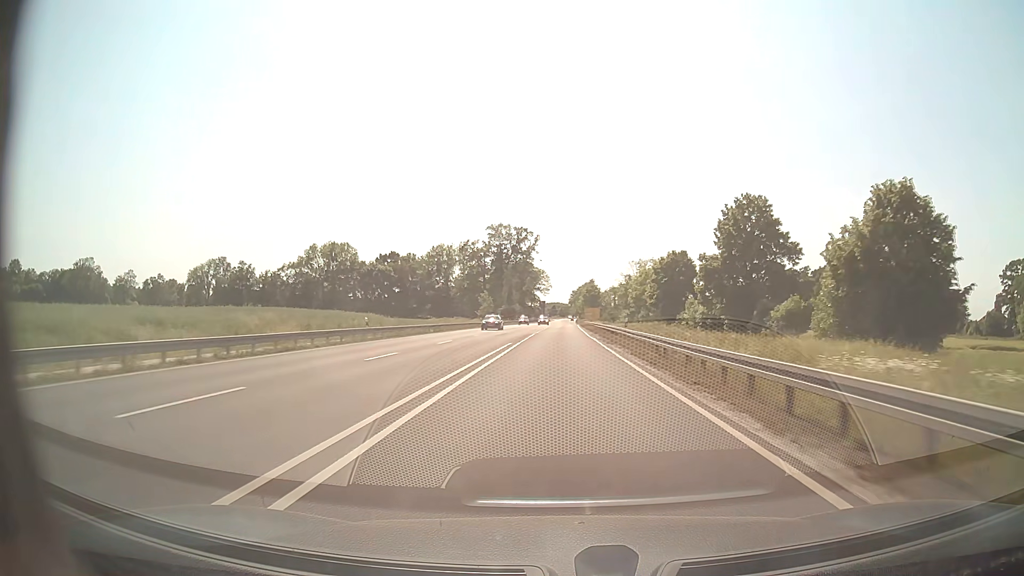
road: primary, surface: asphalt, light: Day
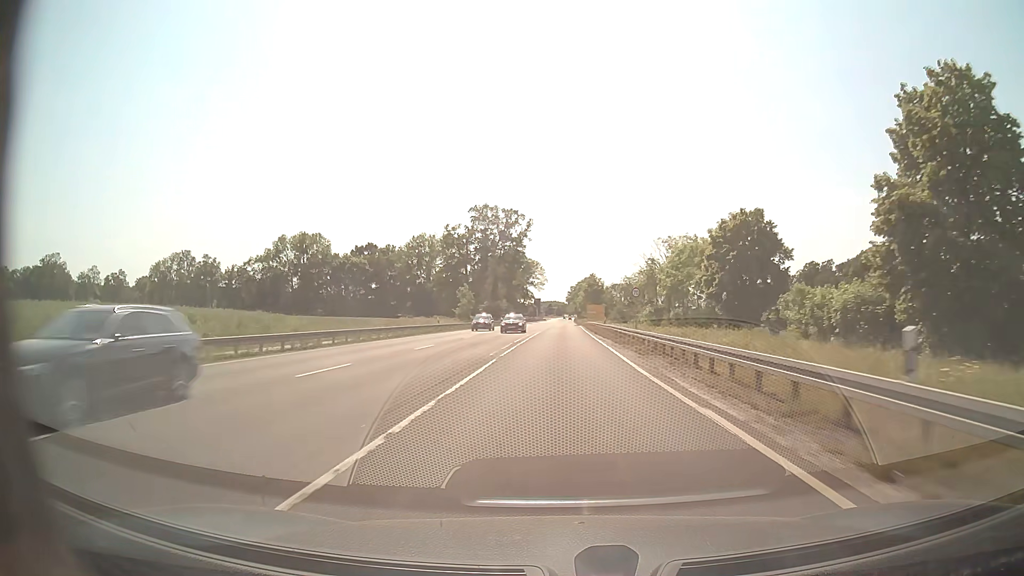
(0.0, +29.5) m; 0°
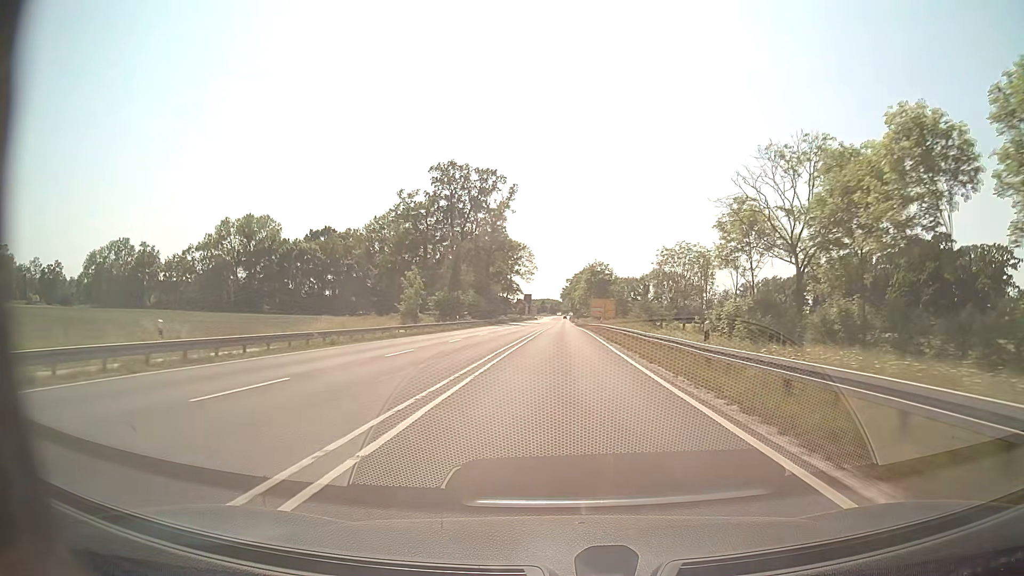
(+0.2, +41.3) m; +1°
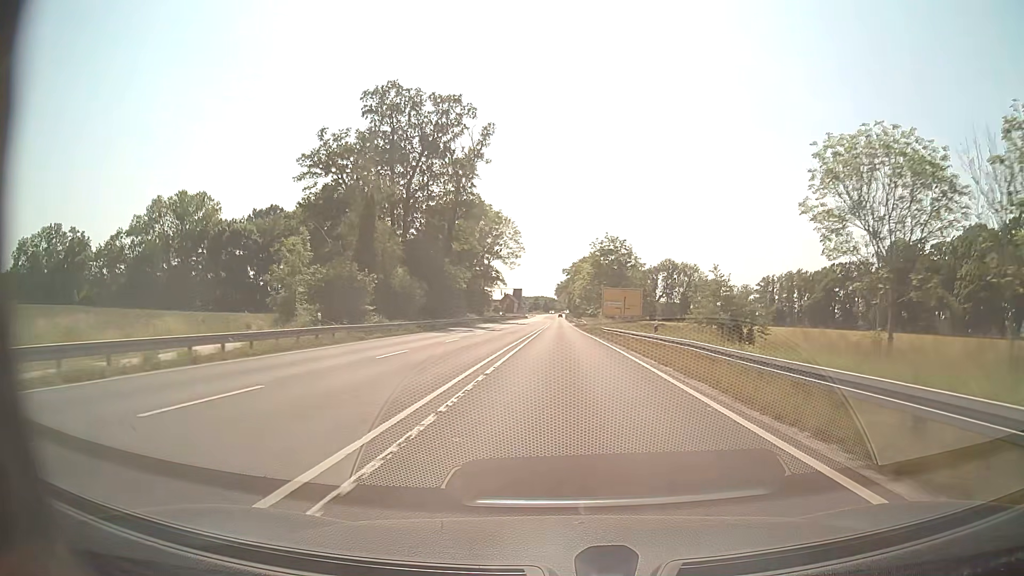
(0.0, +37.9) m; 0°
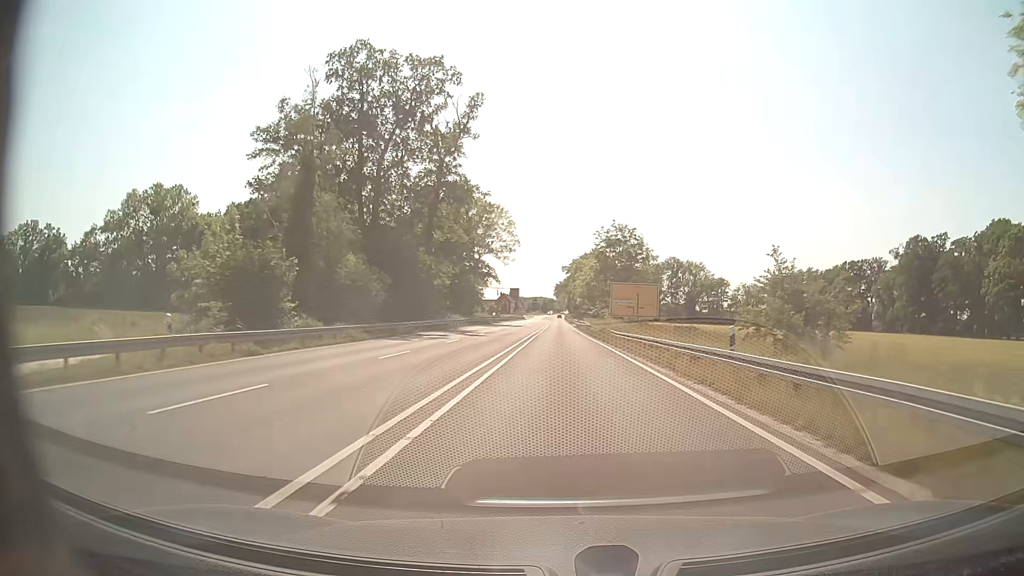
(0.0, +11.9) m; 0°
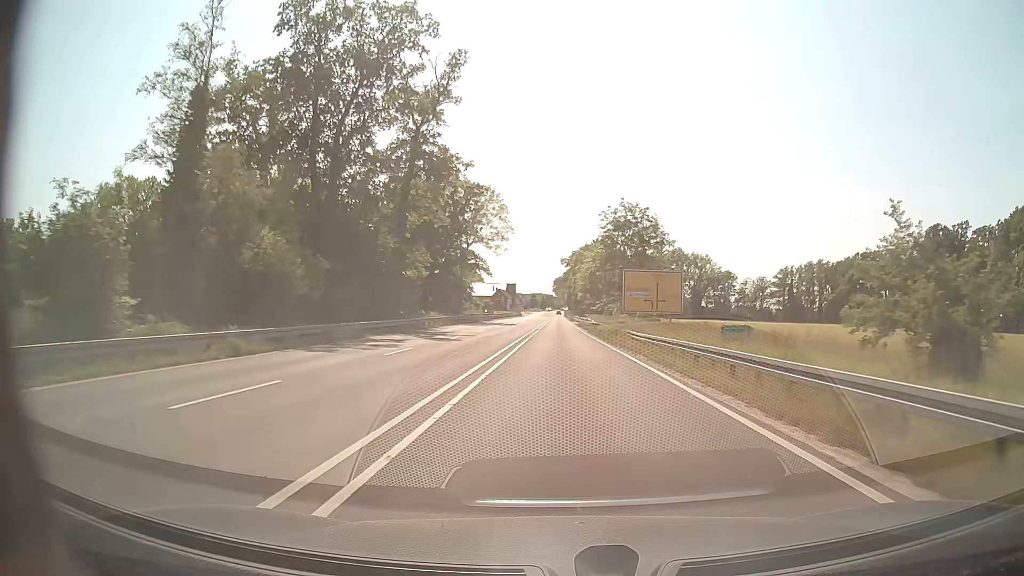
(0.0, +11.6) m; 0°
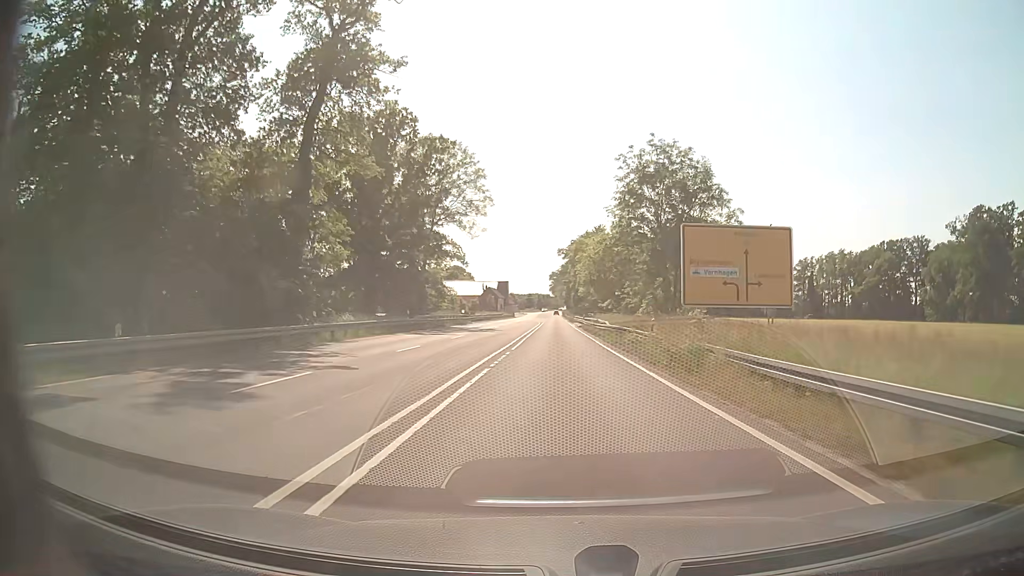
(+0.1, +22.3) m; 0°
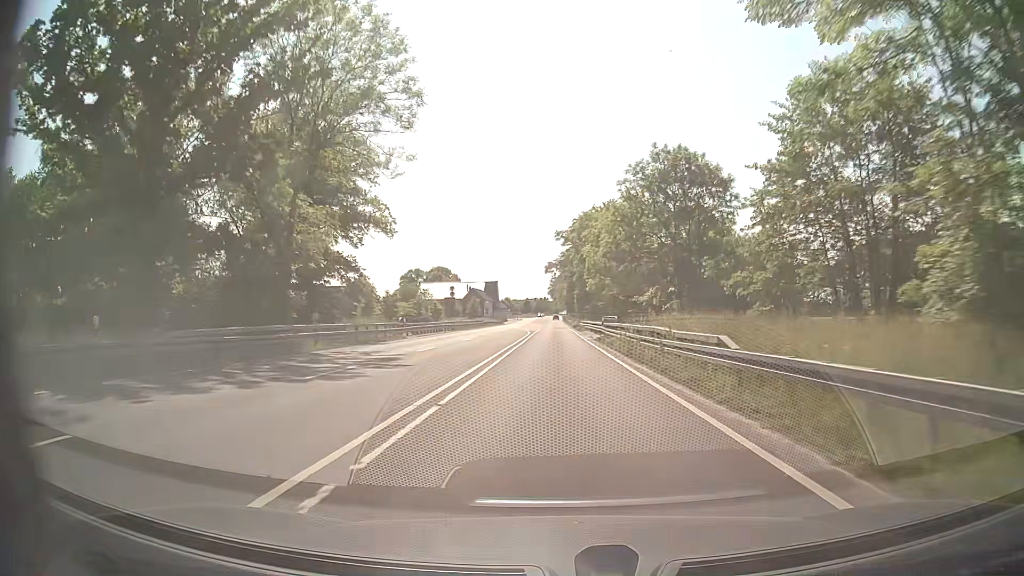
(0.0, +32.6) m; 0°
(0, +10) (0, +20) (0, +30) (0, +40) (0, +50) (0, +60) (0, +70) (0, +80) (0, +90) (0, +100) m
